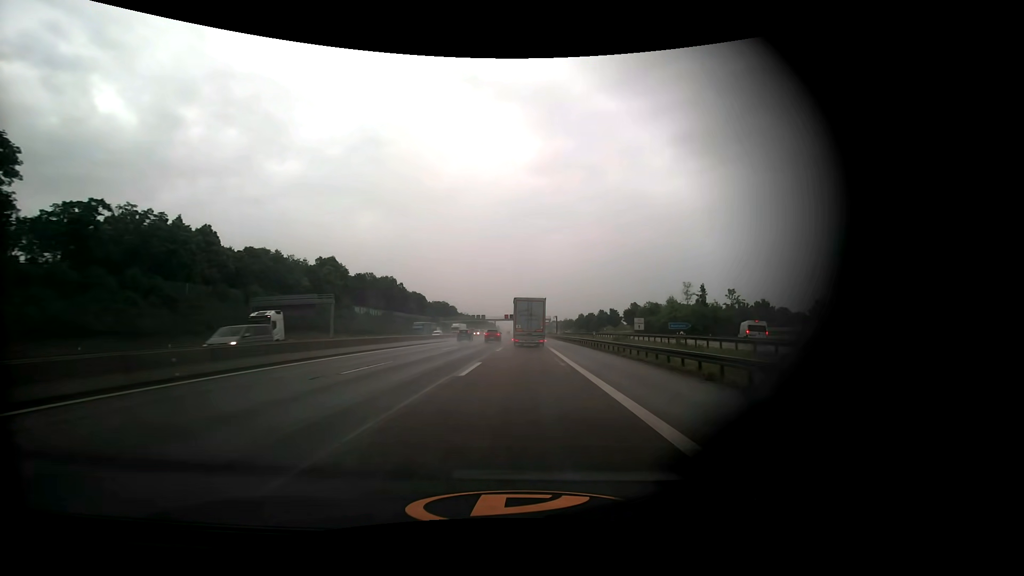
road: motorway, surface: asphalt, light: Day
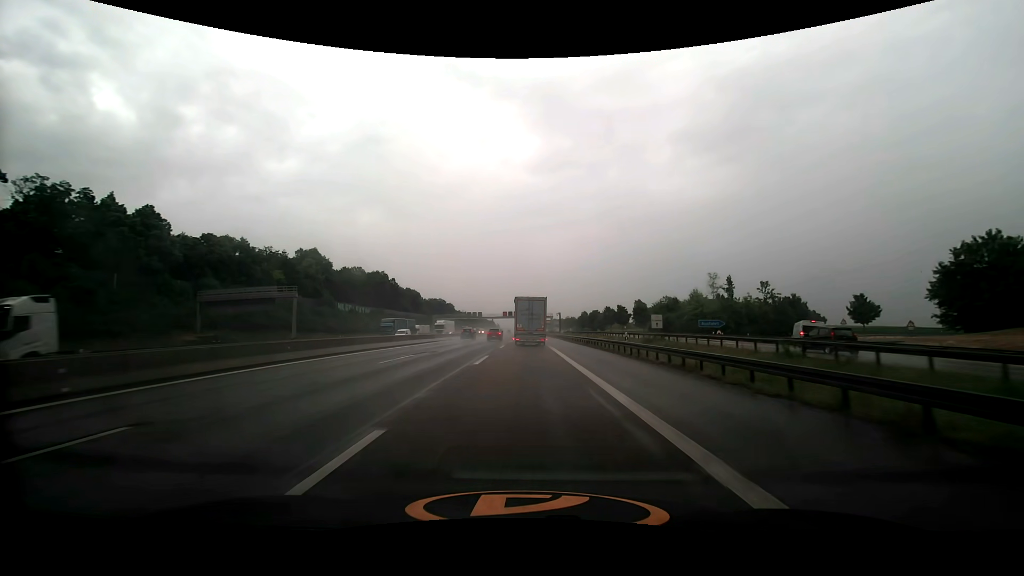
(0.0, +14.2) m; 0°
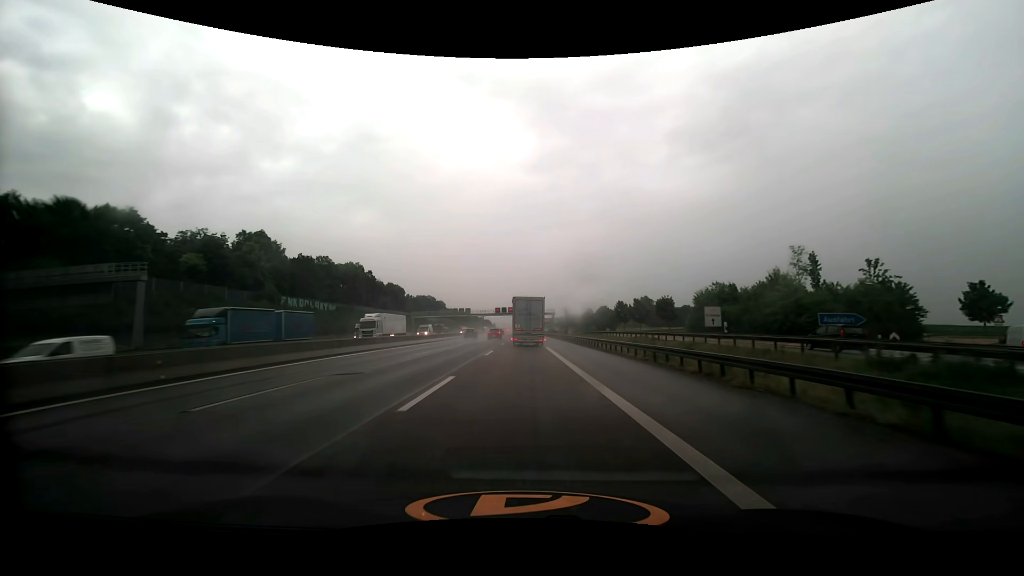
(+0.1, +28.6) m; 0°
